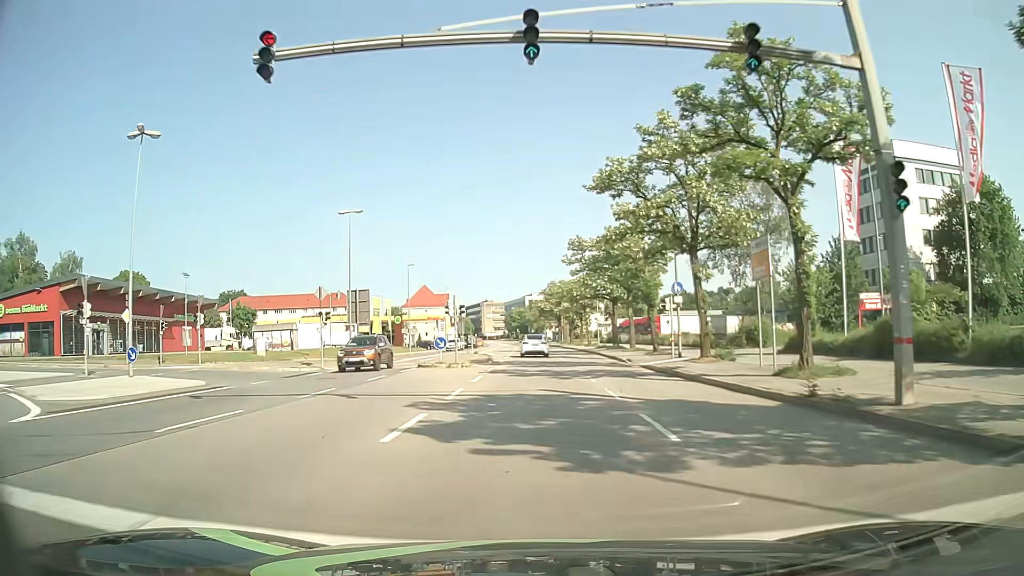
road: primary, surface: asphalt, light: Day
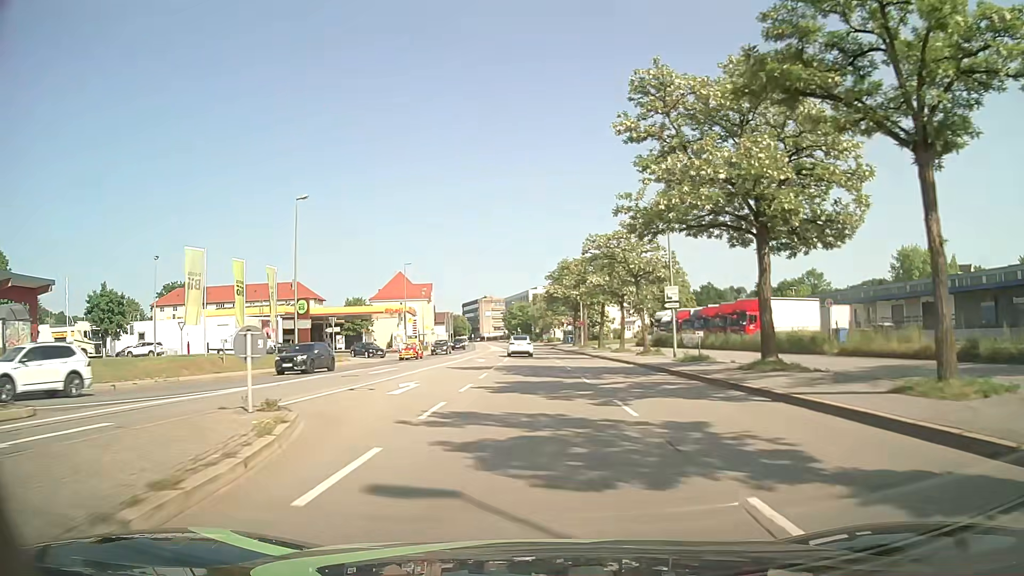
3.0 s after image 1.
(+0.1, +39.0) m; 0°
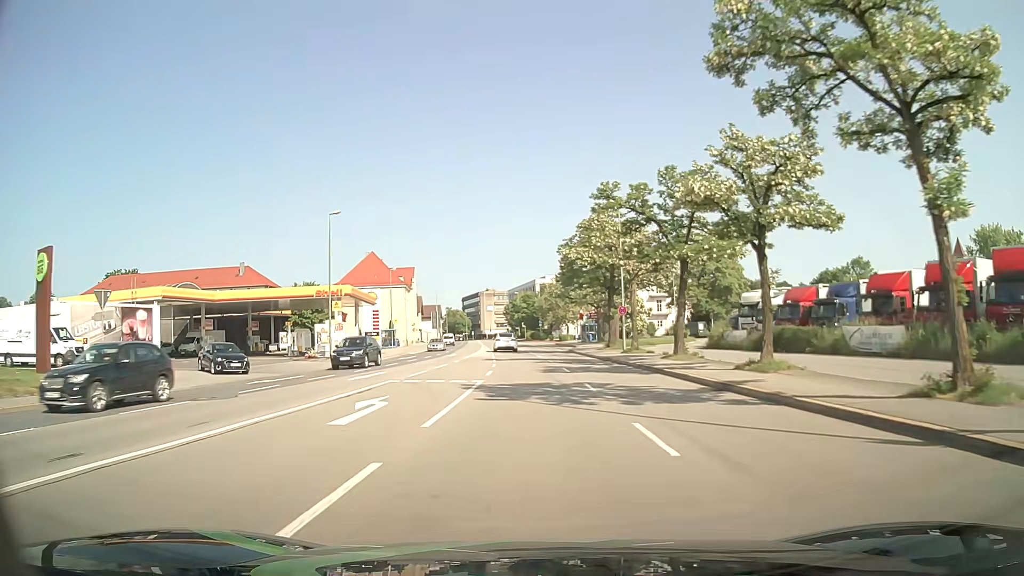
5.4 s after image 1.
(0.0, +31.1) m; 0°
(0, +10) (0, +20) (0, +30) (0, +40) (0, +50) (0, +60) (0, +70) (-1, +80) (-2, +90) (-3, +100) m
